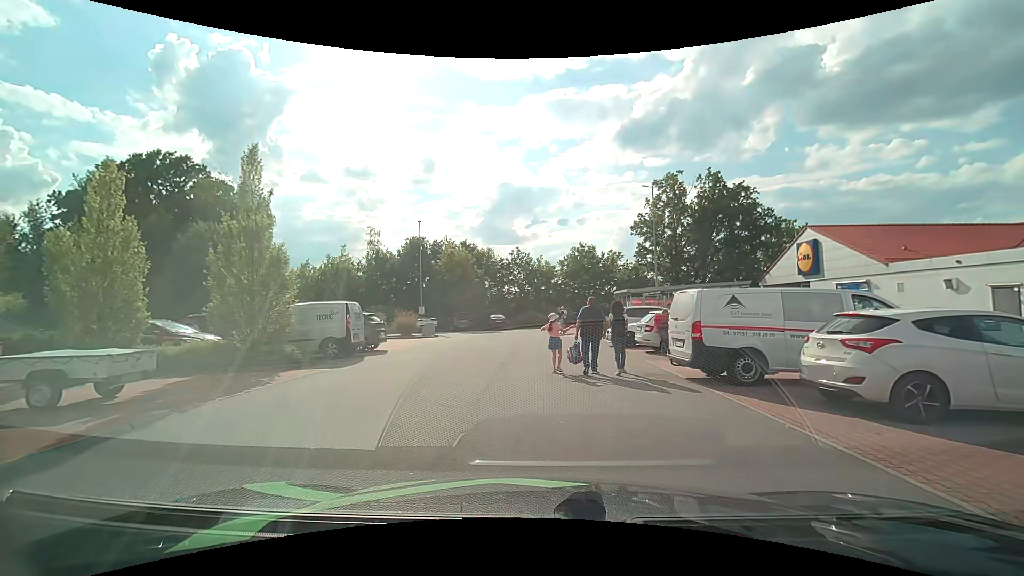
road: service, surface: asphalt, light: Day
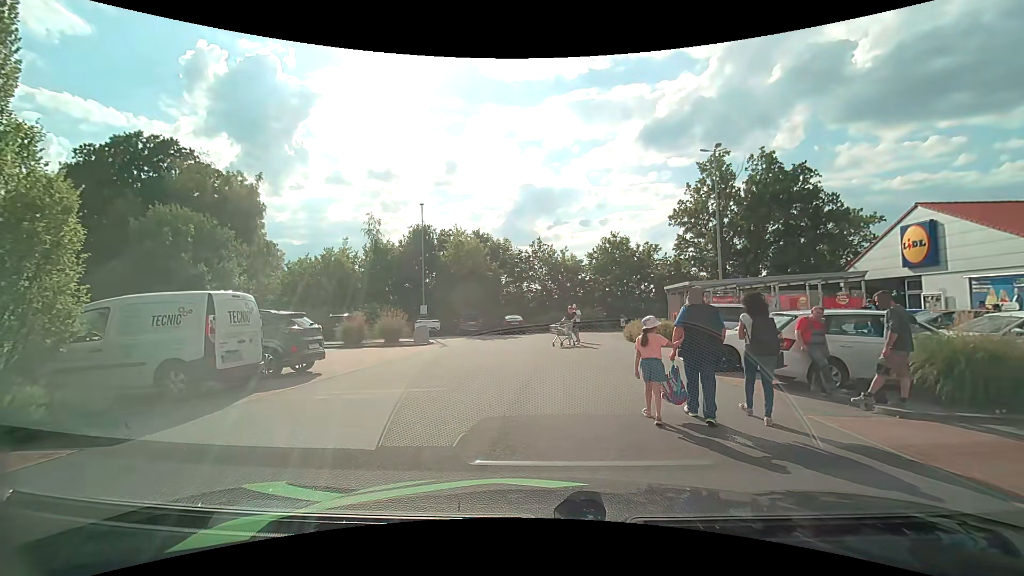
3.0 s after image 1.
(-0.1, +7.7) m; -3°
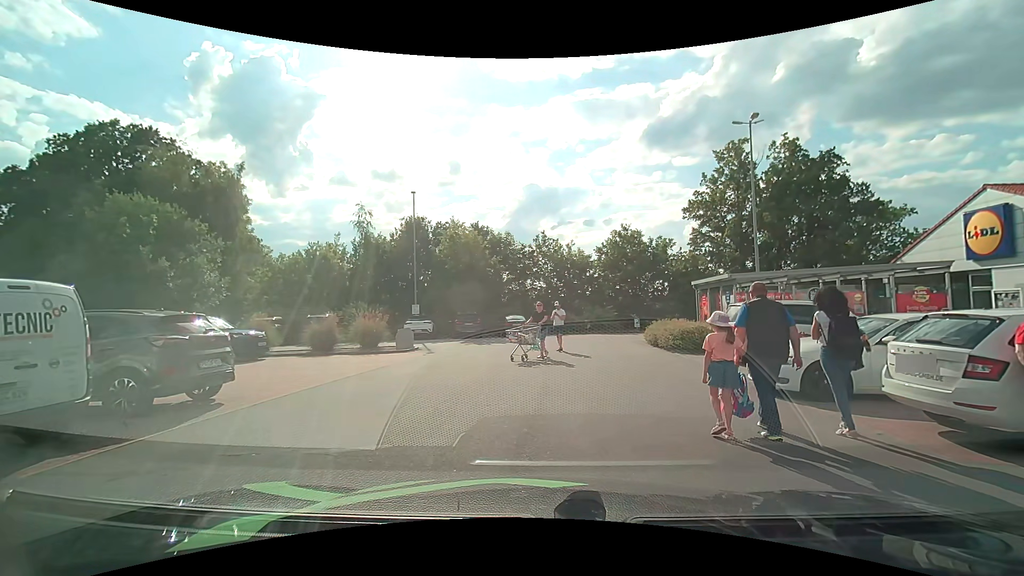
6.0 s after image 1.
(0.0, +3.8) m; 0°
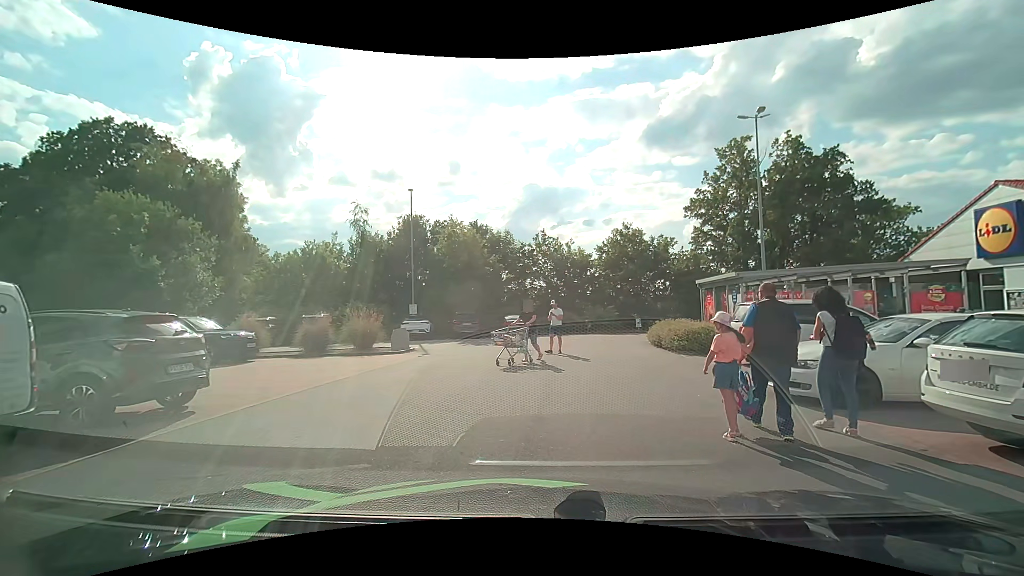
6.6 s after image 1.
(0.0, +0.7) m; 0°
